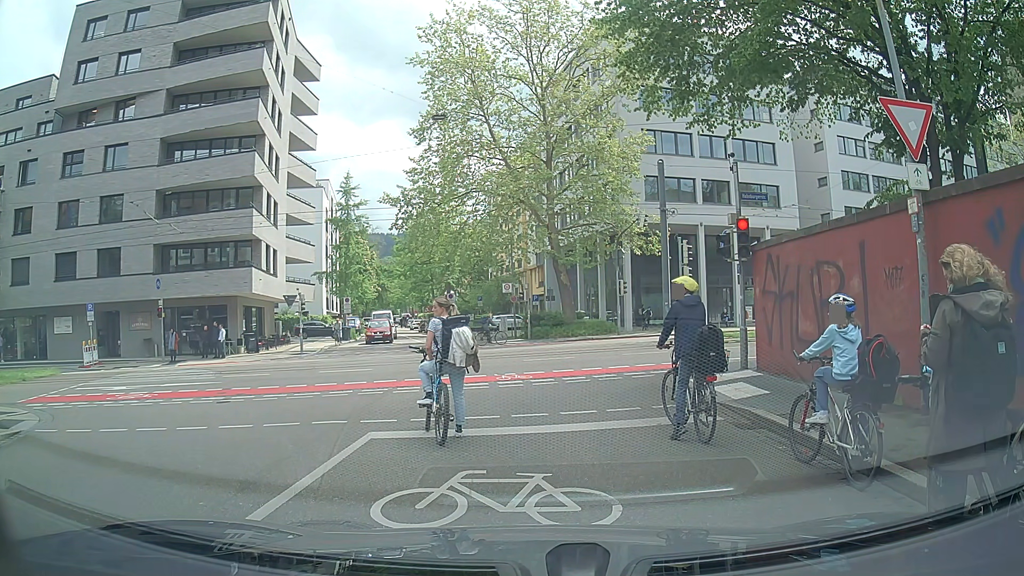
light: Day
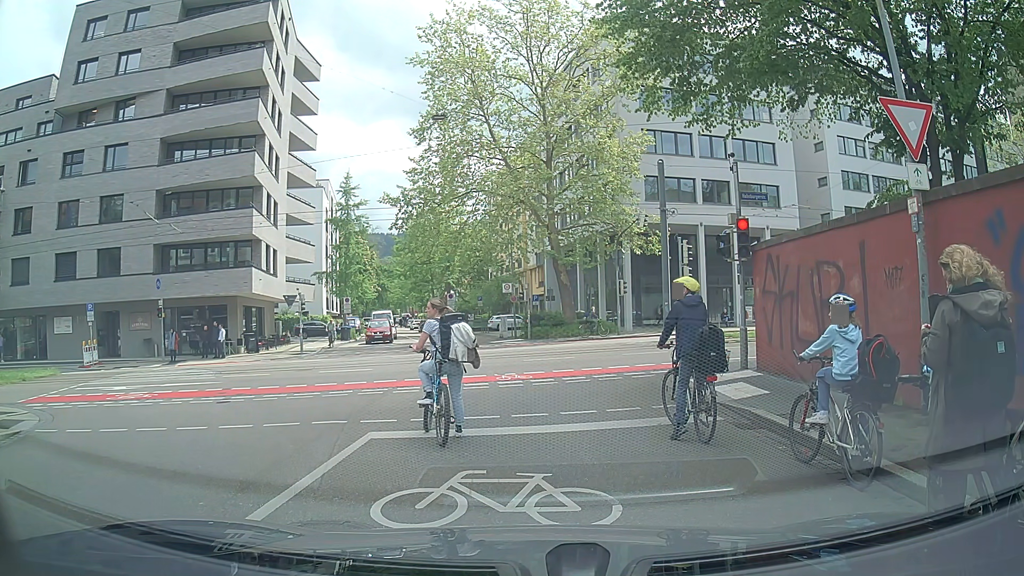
(0.0, 0.0) m; 0°
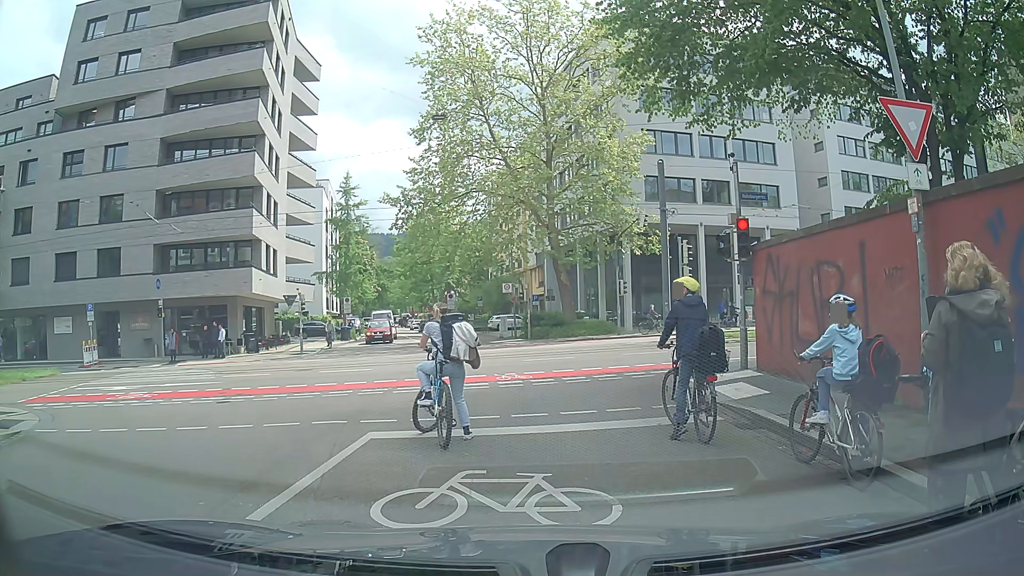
(0.0, 0.0) m; 0°
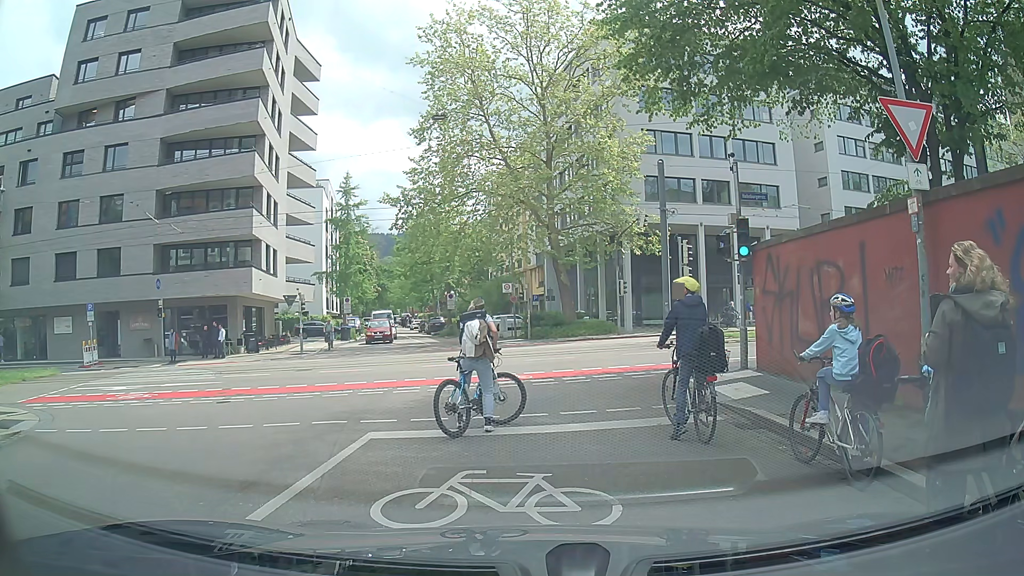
(0.0, 0.0) m; 0°
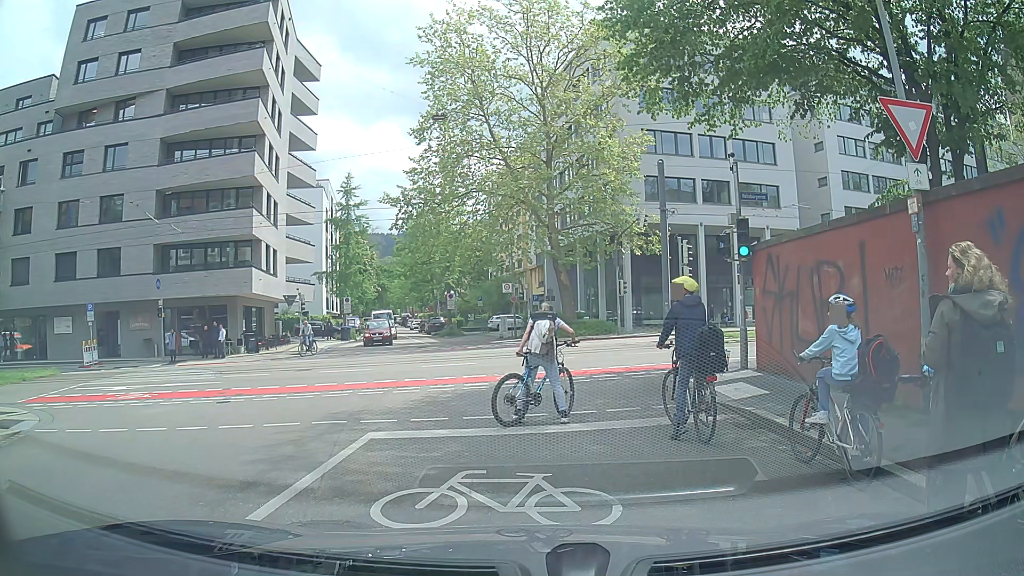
(0.0, 0.0) m; 0°
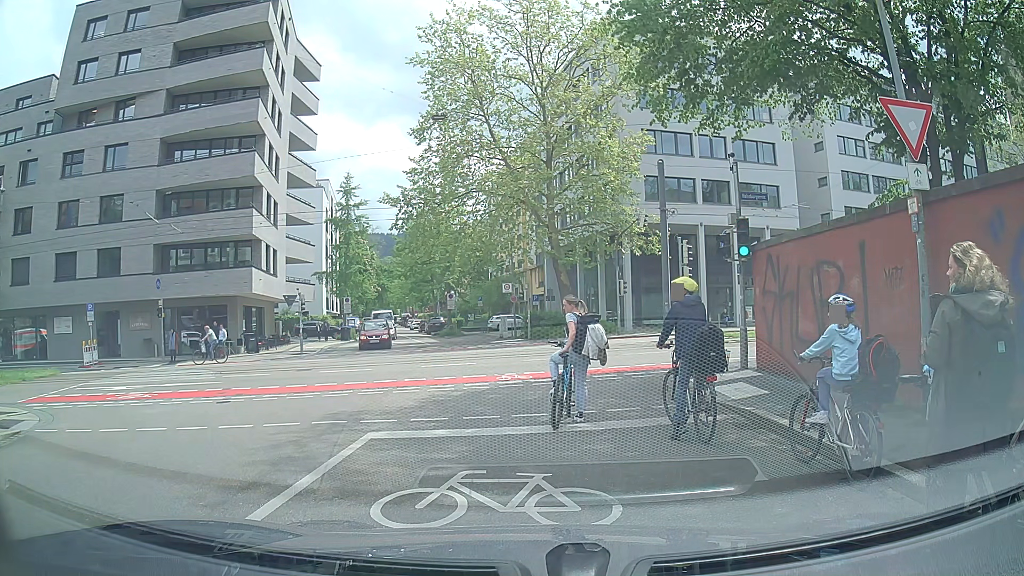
(0.0, 0.0) m; 0°
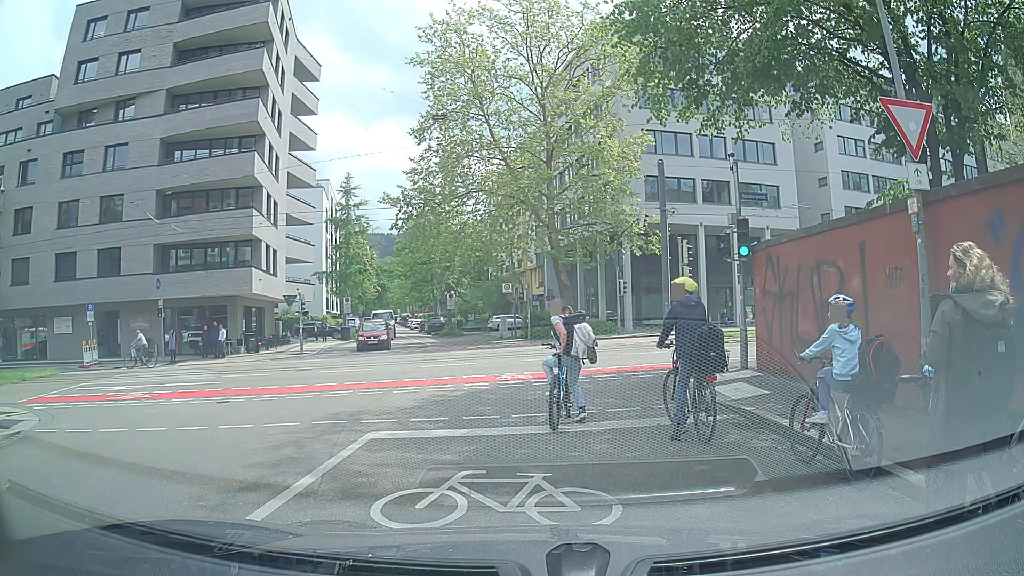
(0.0, 0.0) m; 0°
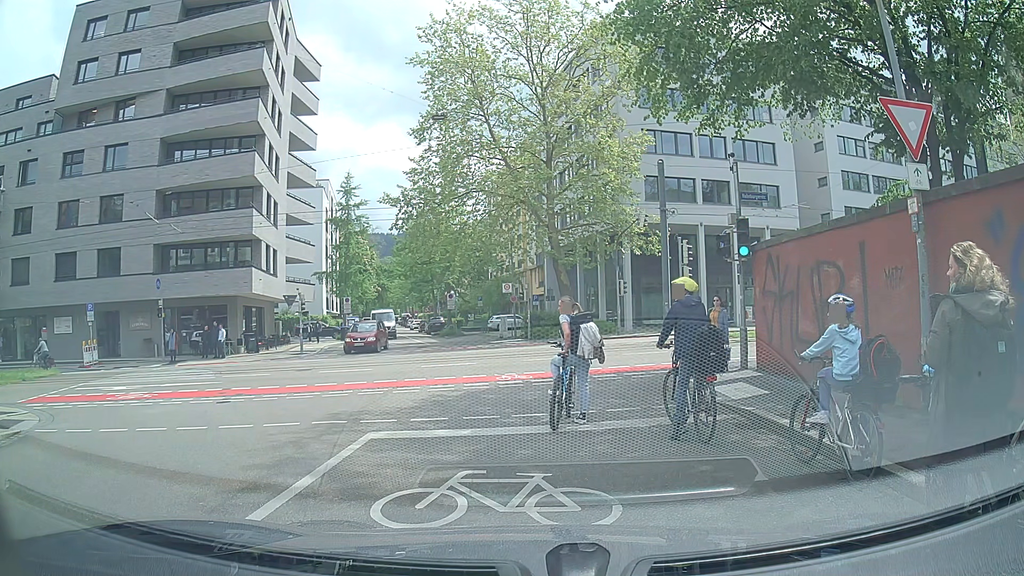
(0.0, 0.0) m; 0°
